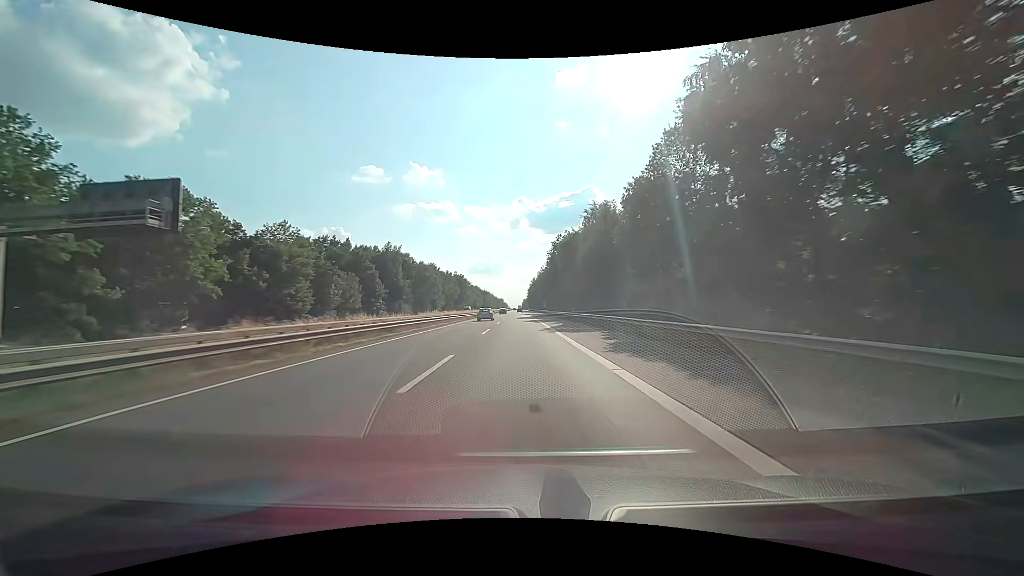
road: motorway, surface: asphalt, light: Day
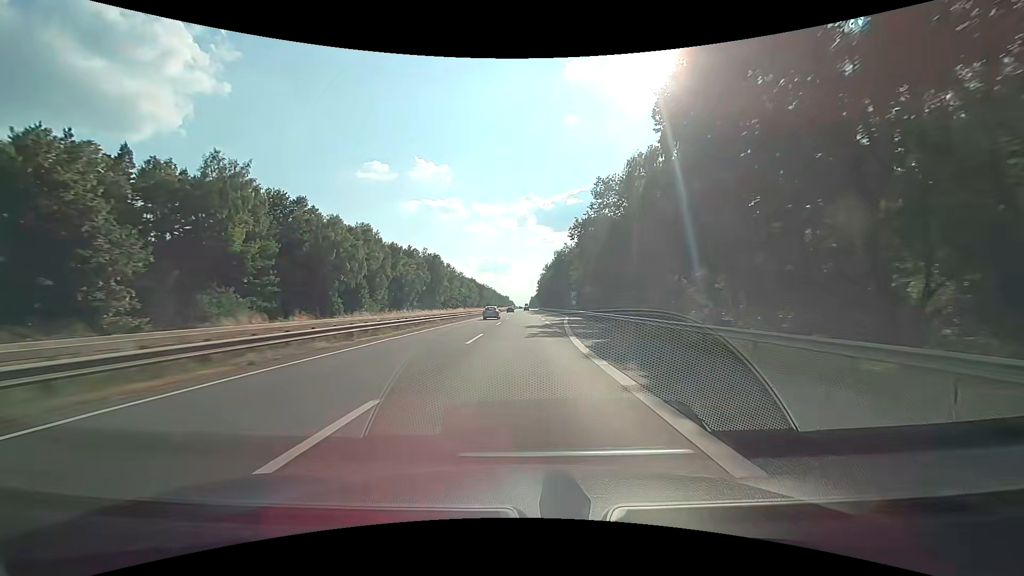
(-0.9, +80.2) m; -1°
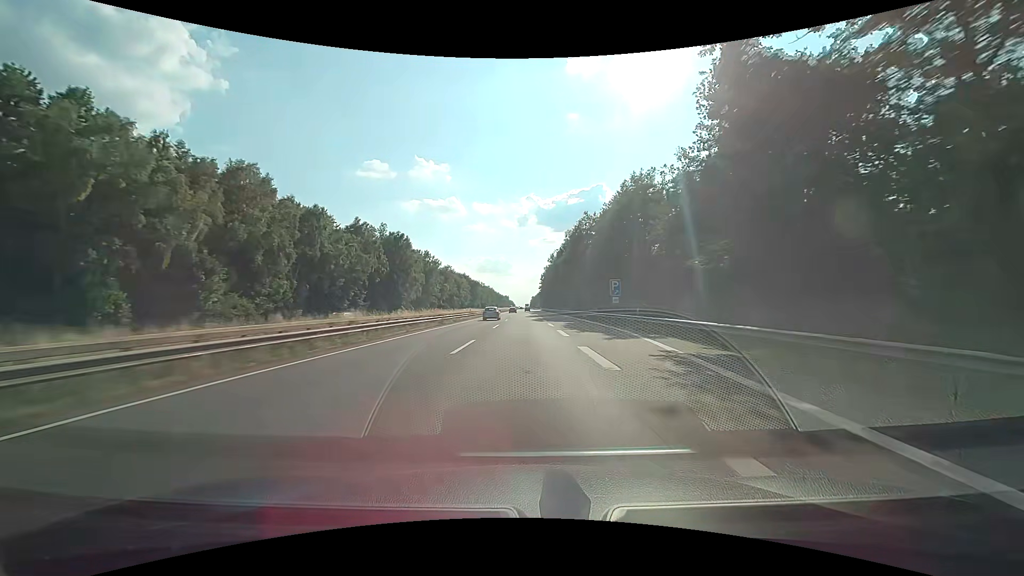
(0.0, +40.6) m; 0°
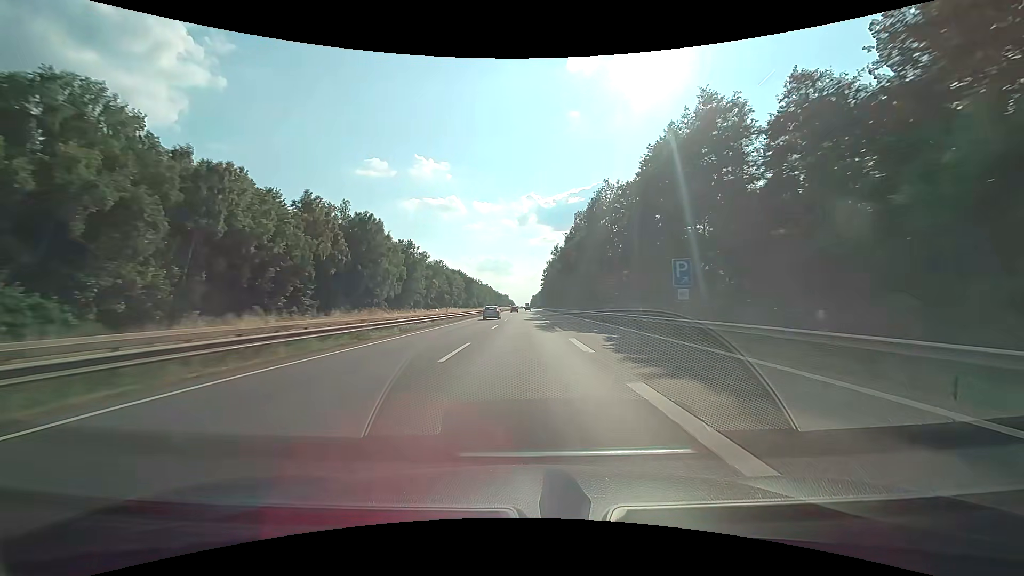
(0.0, +20.4) m; 0°
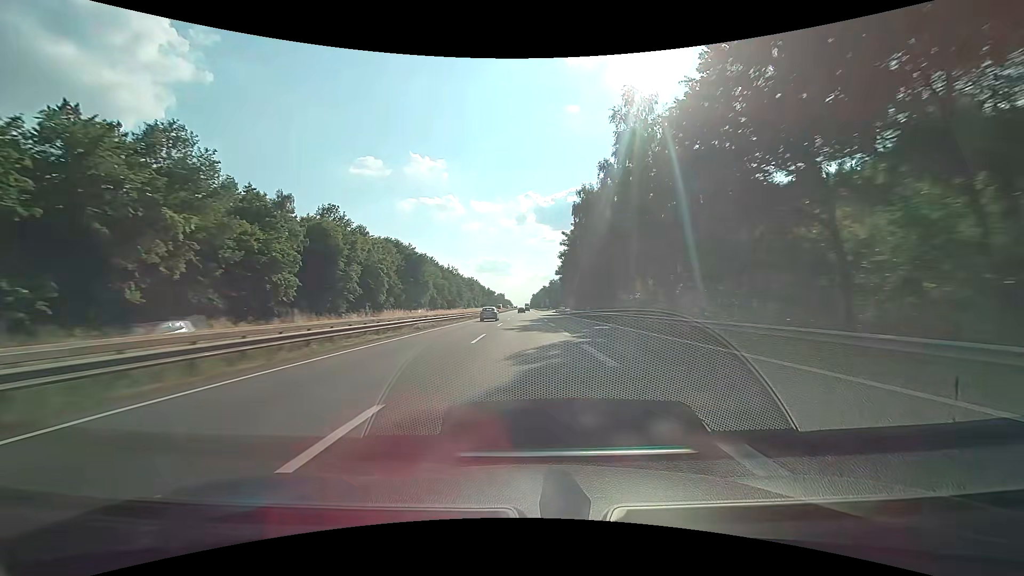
(-0.2, +102.4) m; 0°
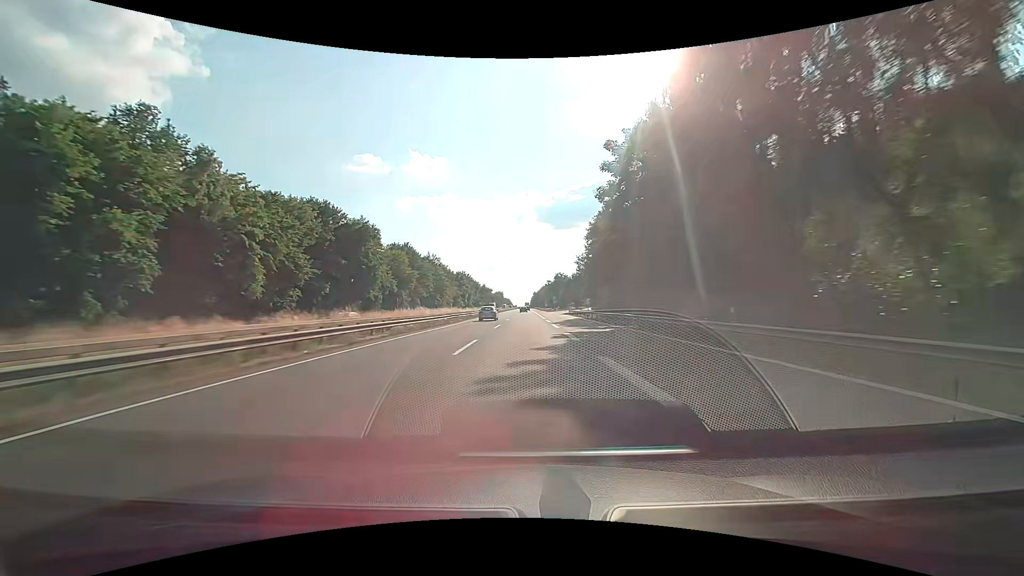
(+0.1, +41.1) m; 0°
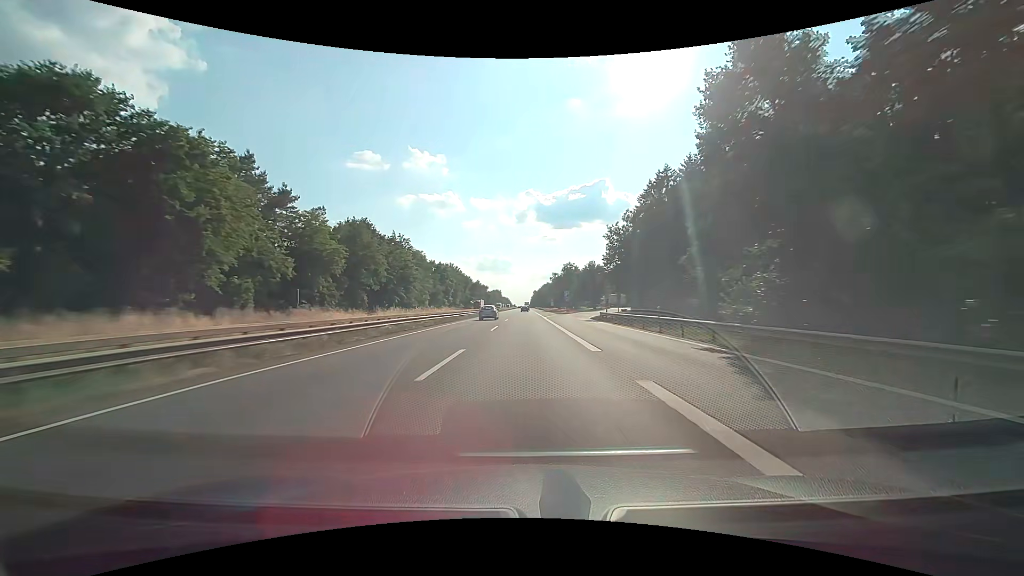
(0.0, +41.2) m; 0°
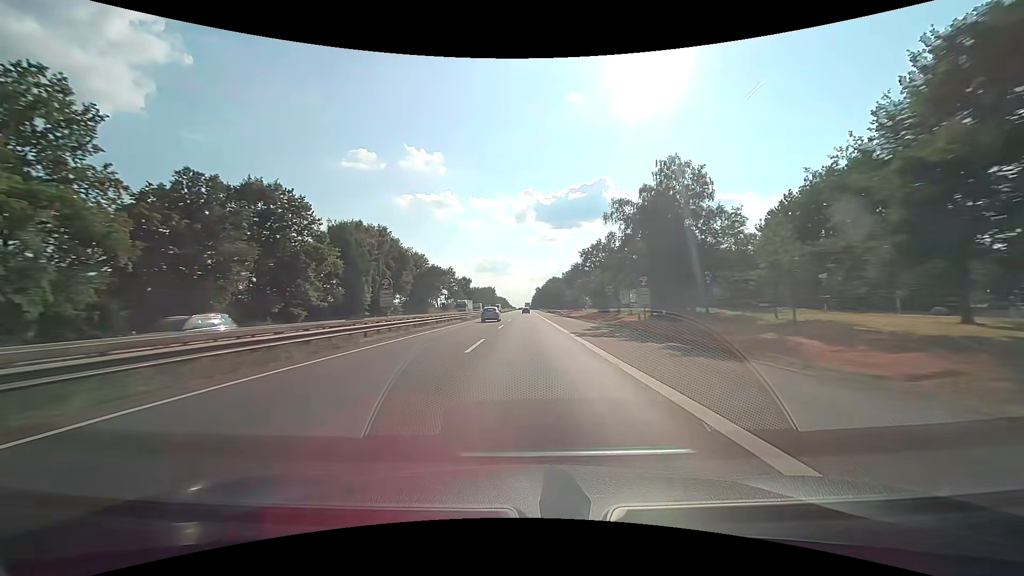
(-0.1, +103.1) m; 0°
(0, +10) (0, +20) (0, +30) (0, +40) (0, +50) (0, +60) (0, +70) (0, +80) (0, +90) (0, +100) m
